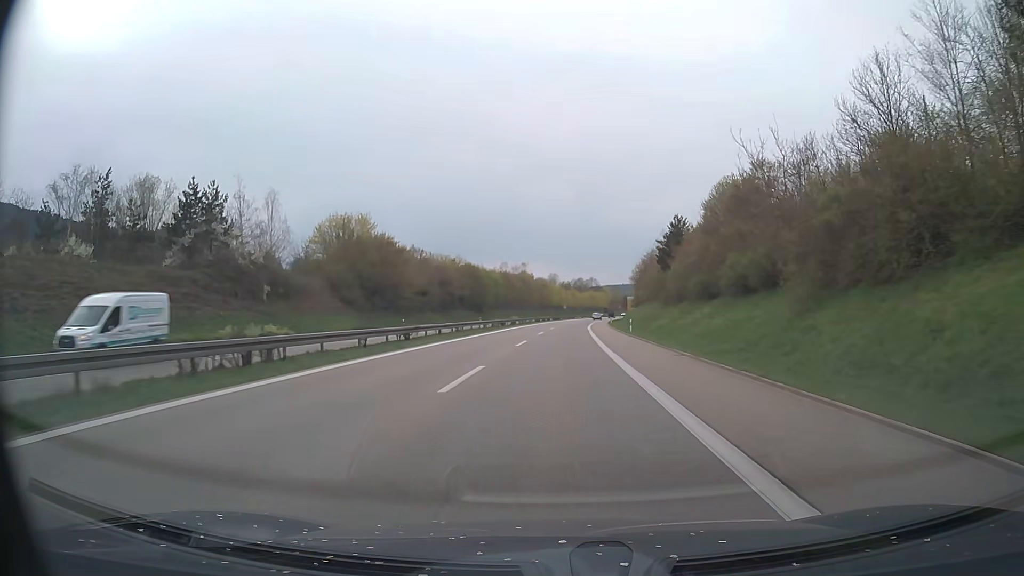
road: trunk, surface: asphalt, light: Day
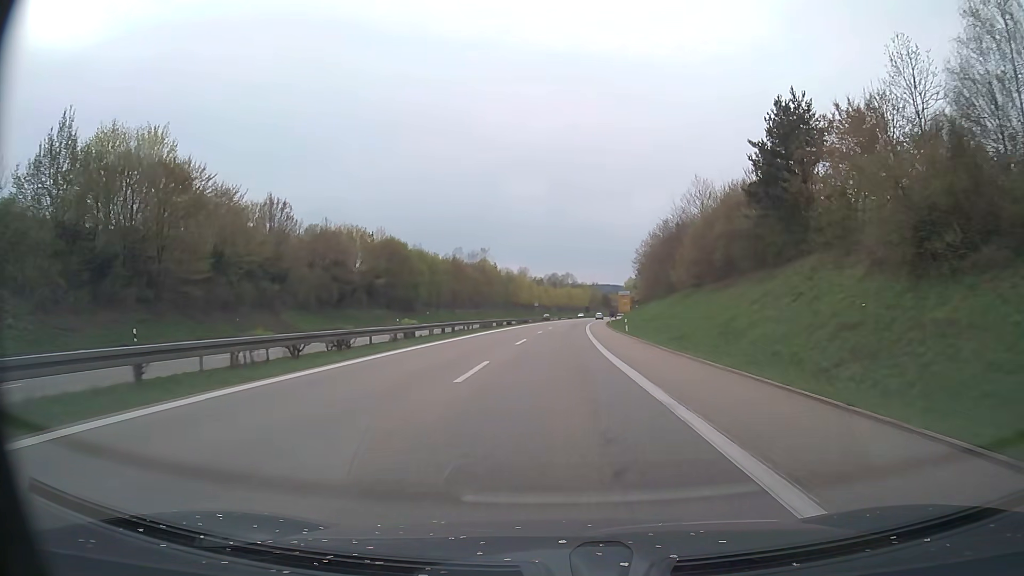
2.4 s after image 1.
(+1.0, +50.0) m; +2°
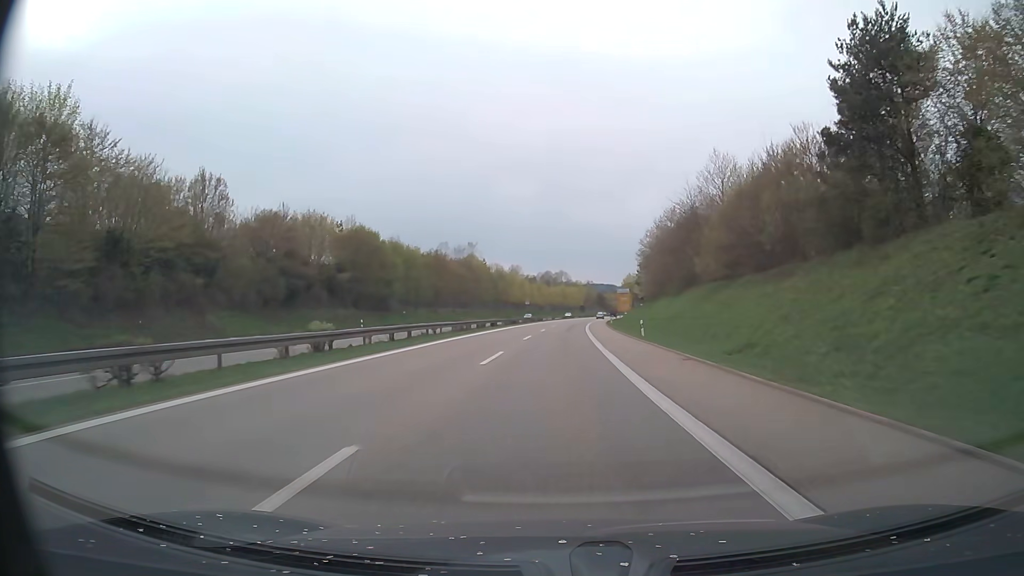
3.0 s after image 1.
(+0.1, +12.5) m; 0°
(0, +10) (0, +20) (0, +30) (+1, +40) (+1, +50) (+1, +60) (+2, +70) (+3, +80) (+3, +90) (+4, +100) m
